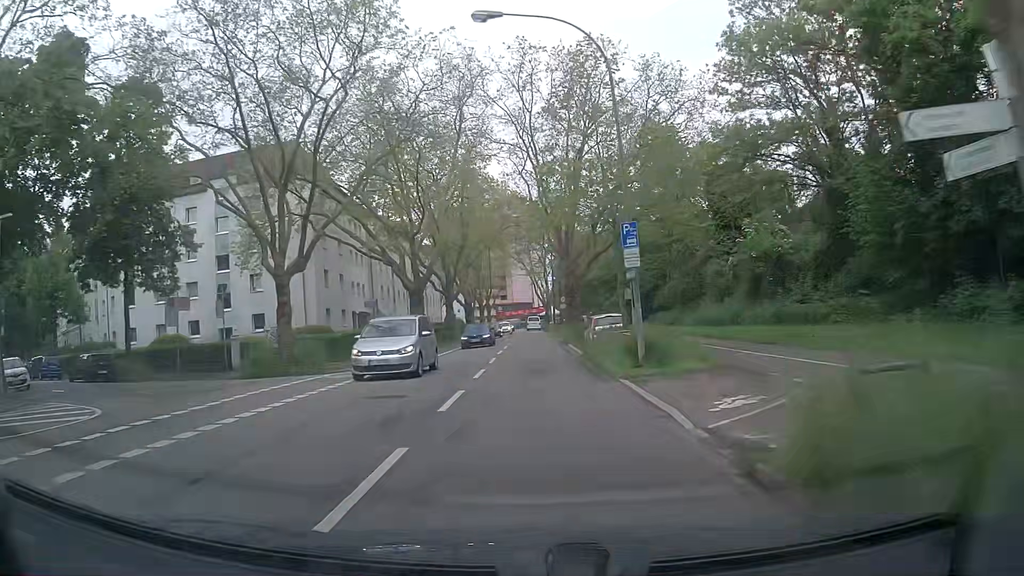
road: secondary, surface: asphalt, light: Day
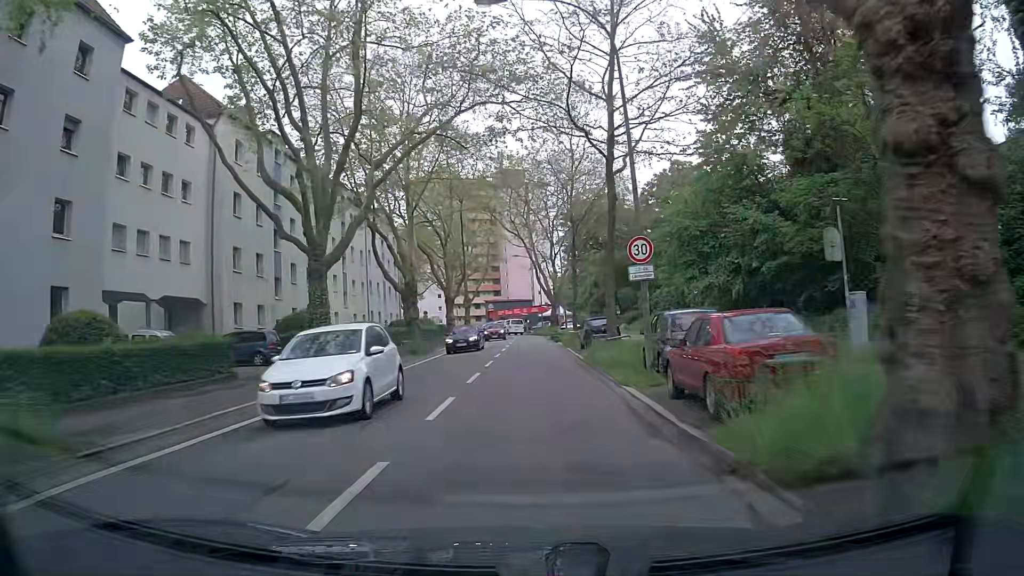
(-0.1, +36.7) m; 0°
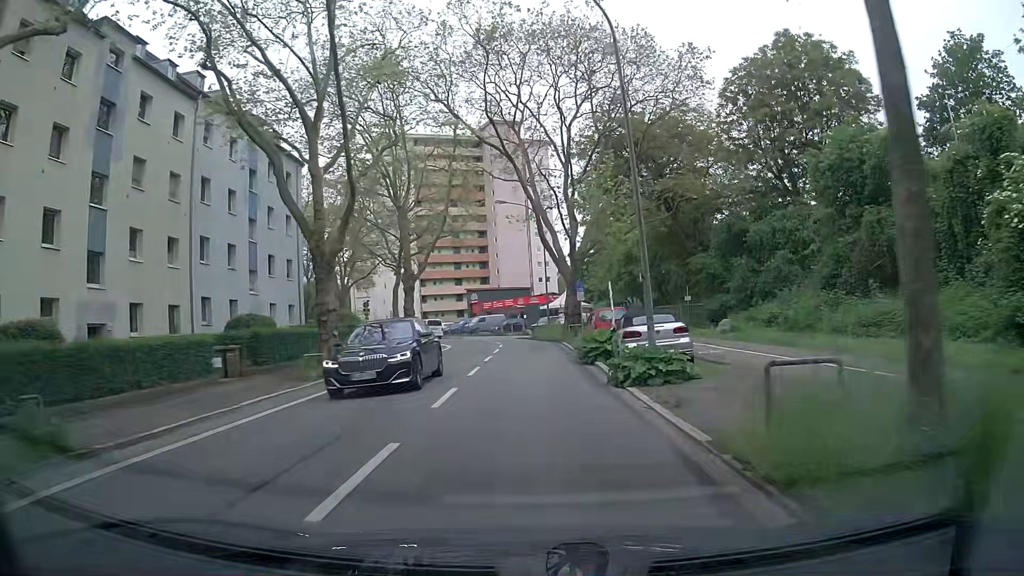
(-0.3, +35.1) m; -1°
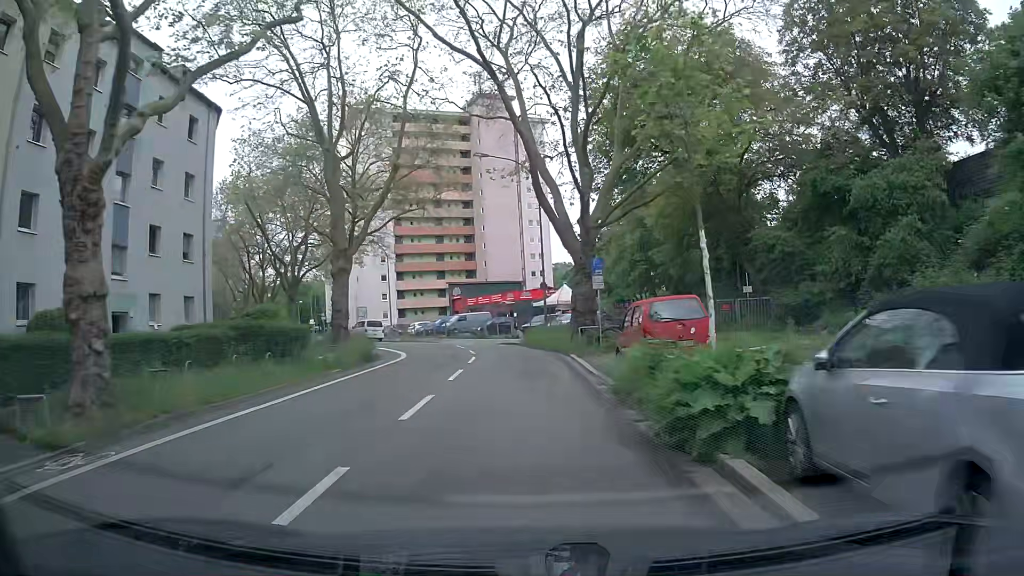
(+0.2, +13.4) m; 0°
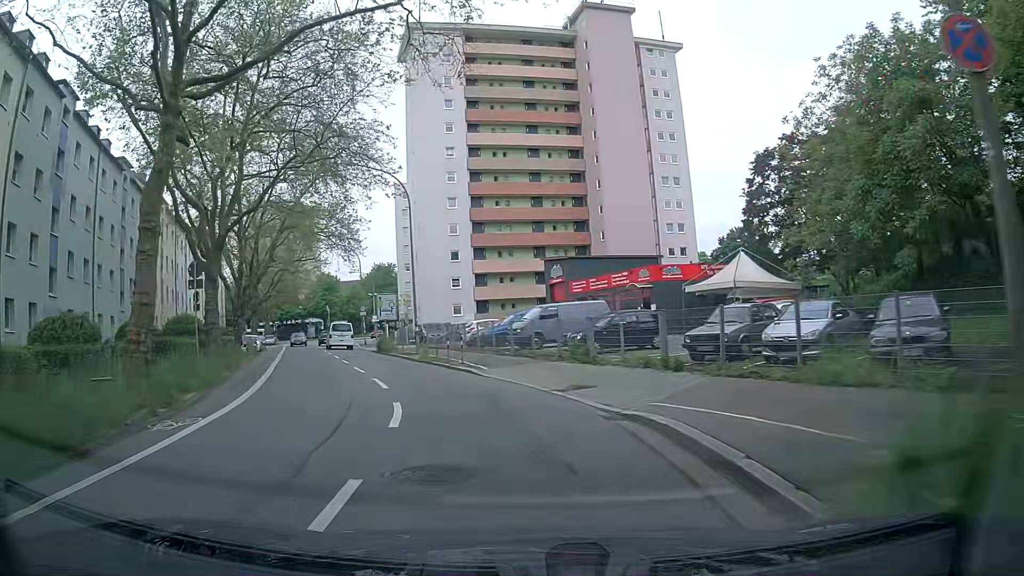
(-0.7, +30.7) m; -8°
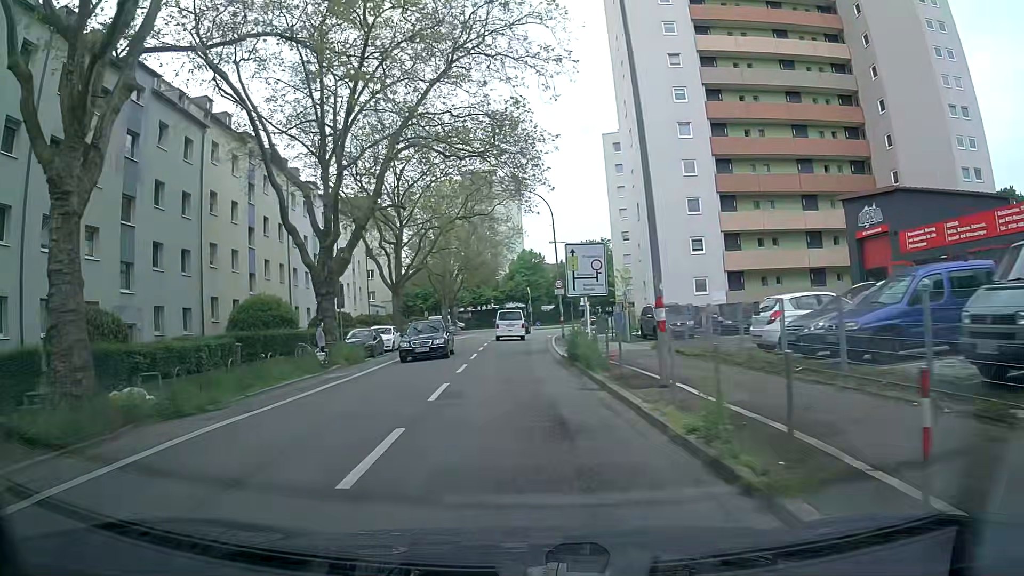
(-4.2, +21.3) m; -20°
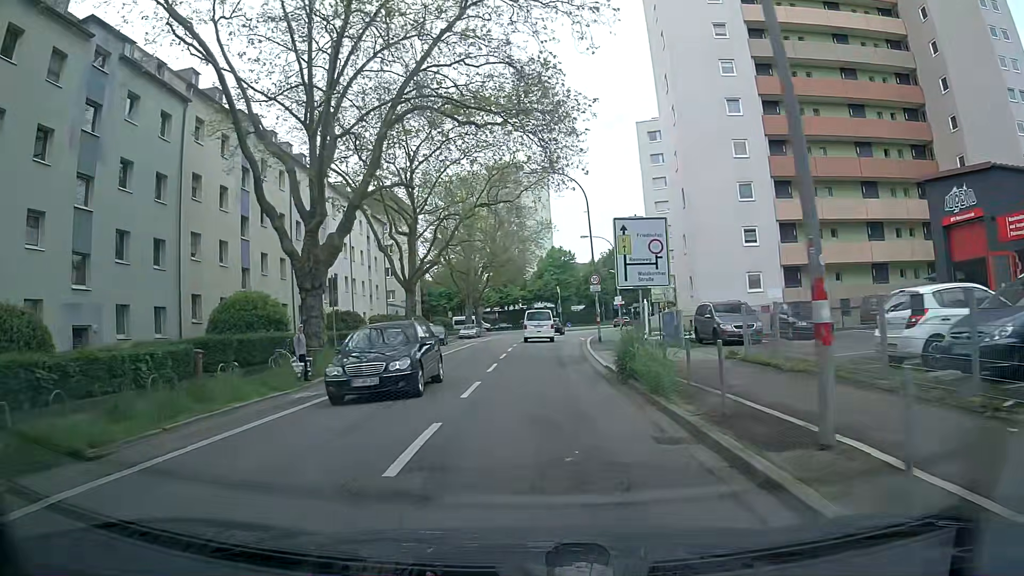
(-0.1, +5.5) m; -2°
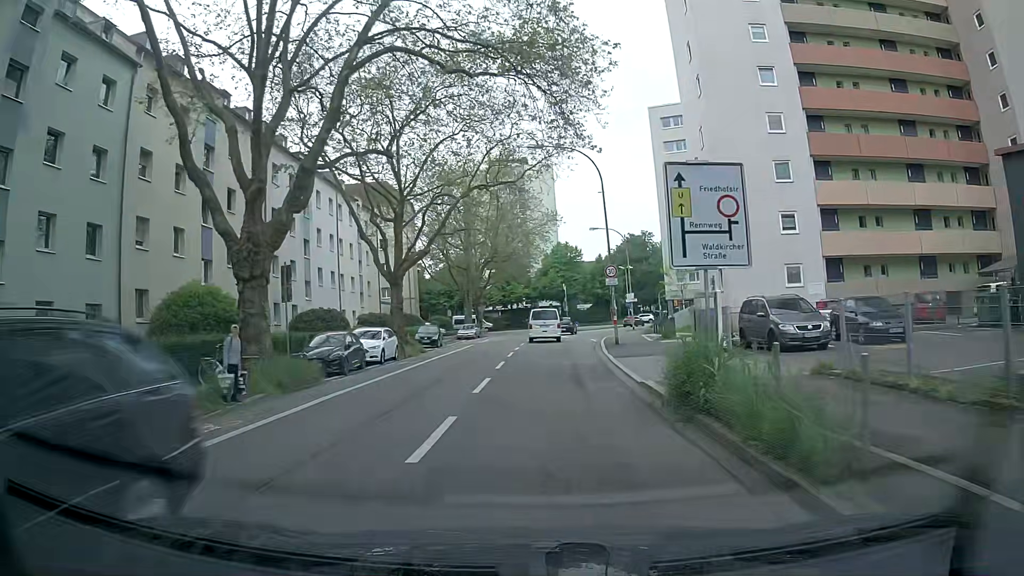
(0.0, +5.6) m; -1°
